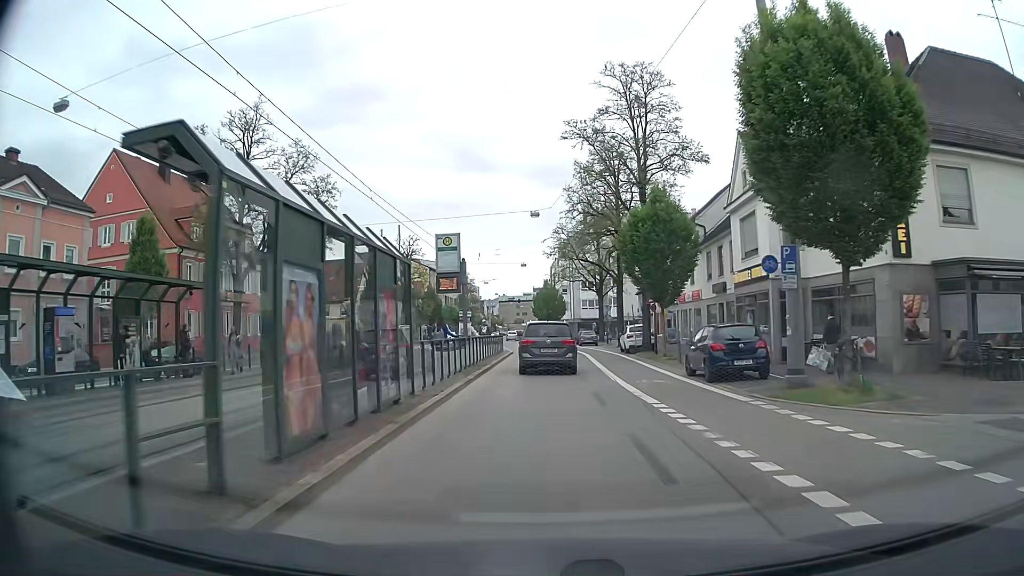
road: tertiary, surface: asphalt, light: Day
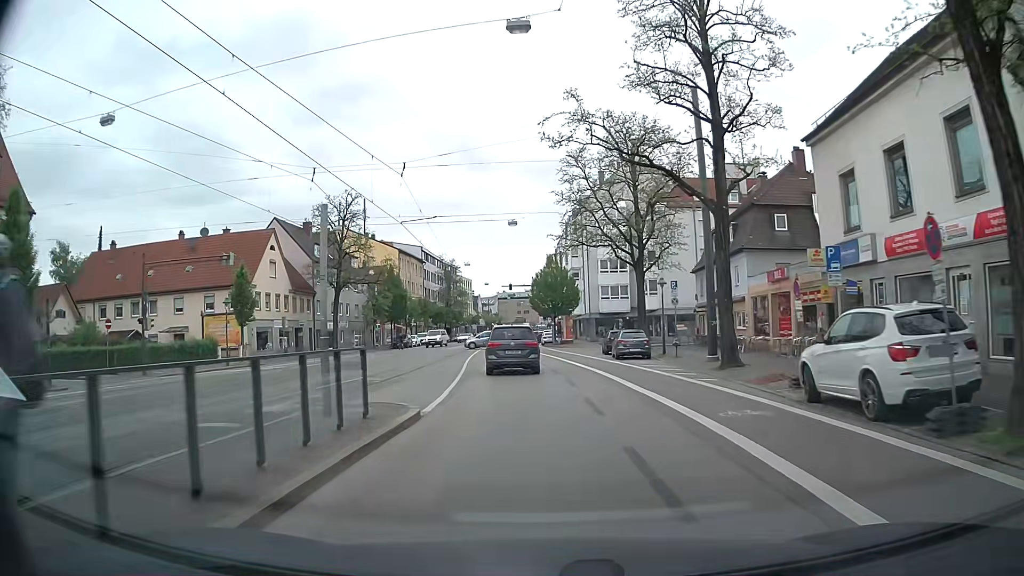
(-0.1, +31.2) m; -1°
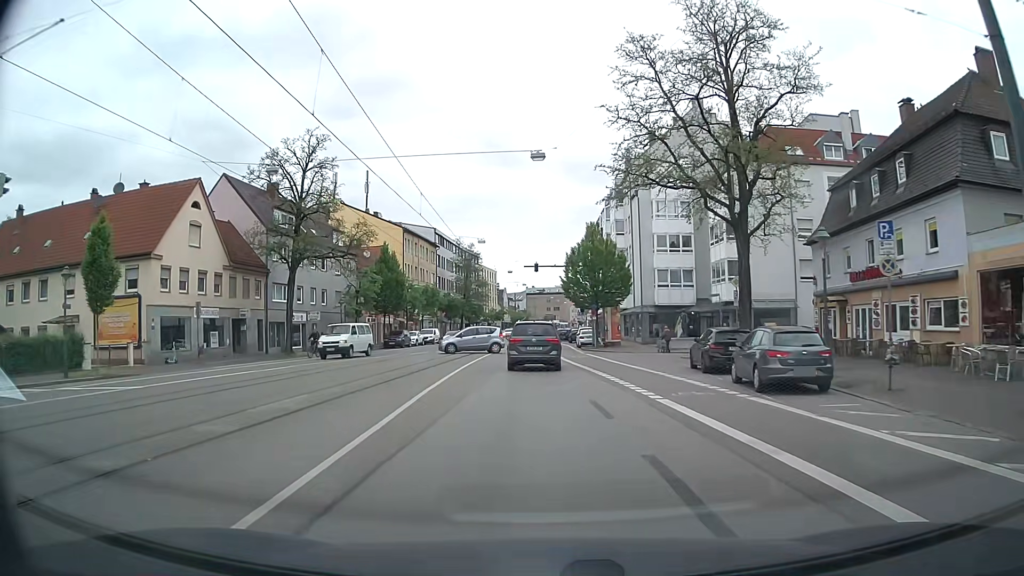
(-0.5, +18.4) m; -2°
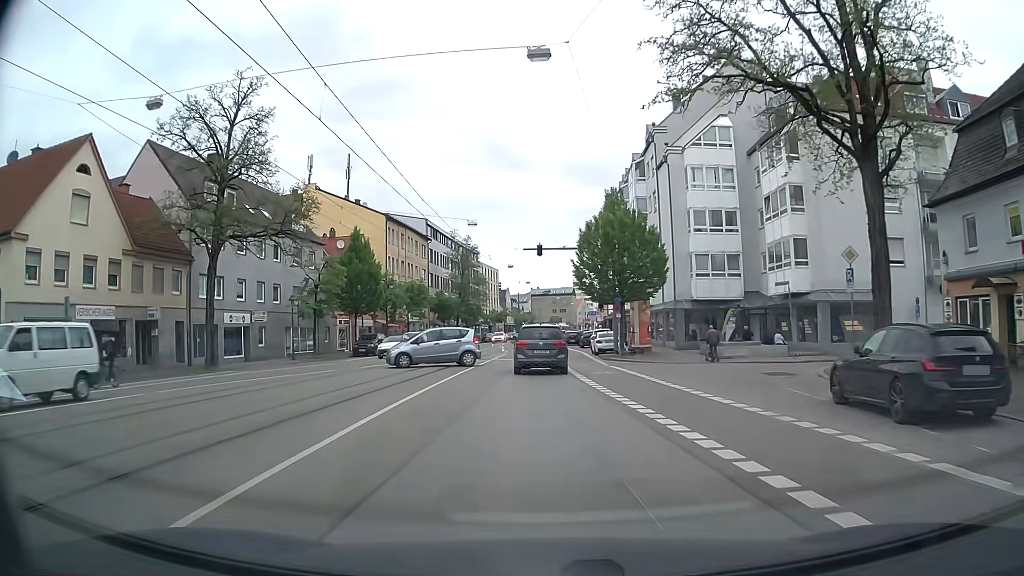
(0.0, +12.2) m; -1°
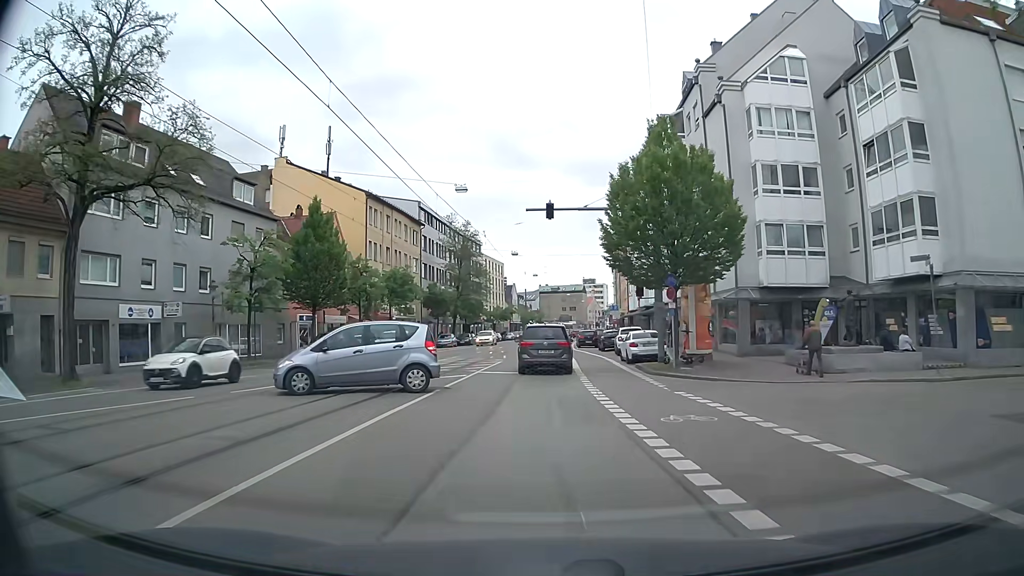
(-0.1, +12.3) m; -1°
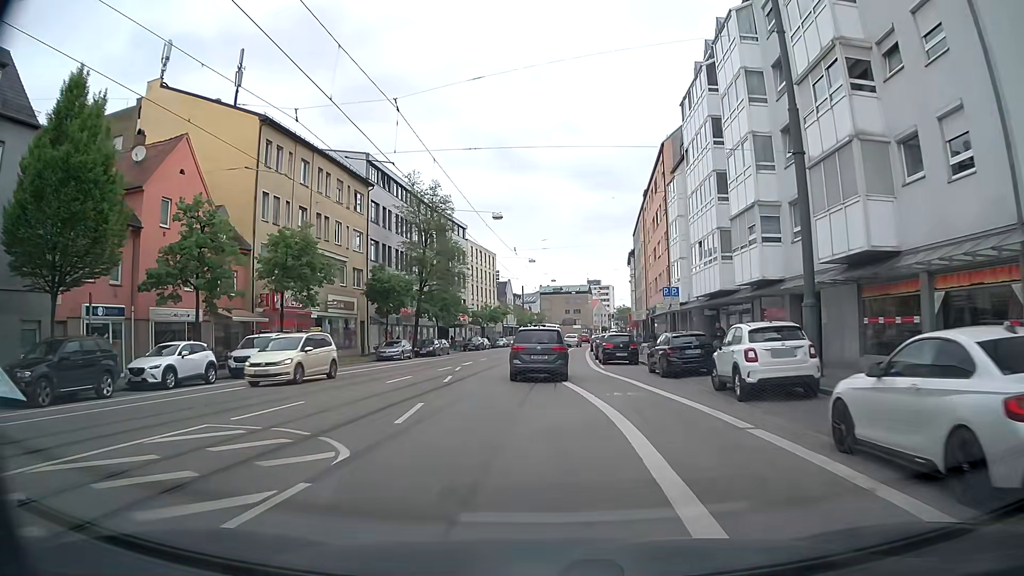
(+0.2, +25.1) m; 0°
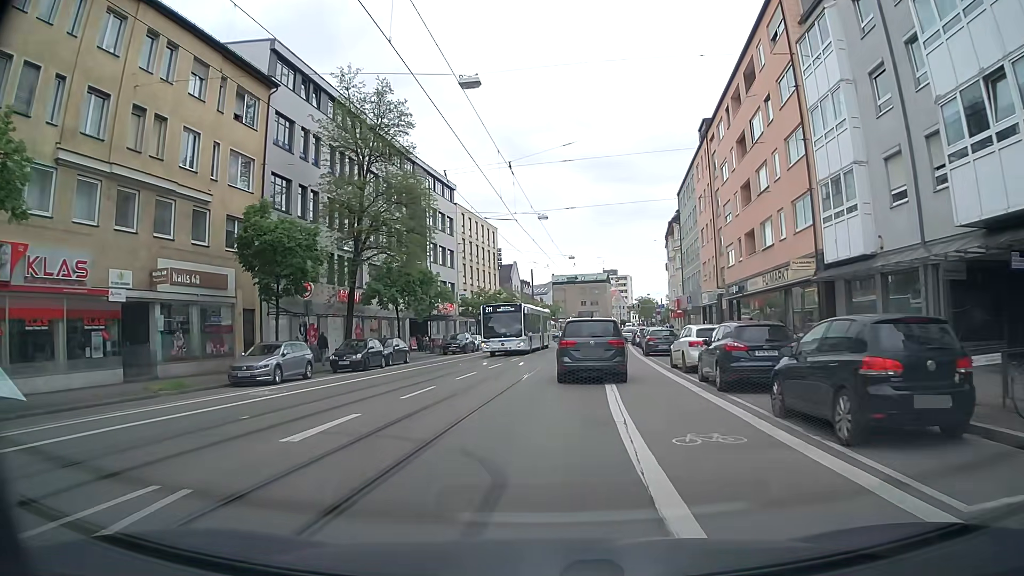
(-0.5, +24.5) m; 0°
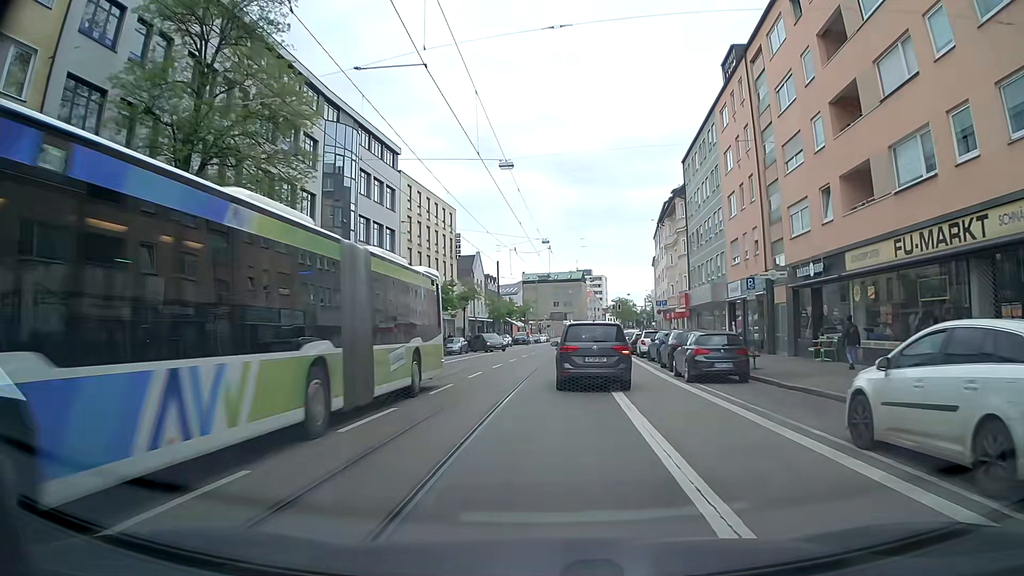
(+0.1, +16.0) m; +1°
(0, +10) (0, +20) (+1, +30) (+1, +40) (+1, +50) (+2, +60) (+3, +70) (+4, +80) (+6, +90) (+8, +99) m
